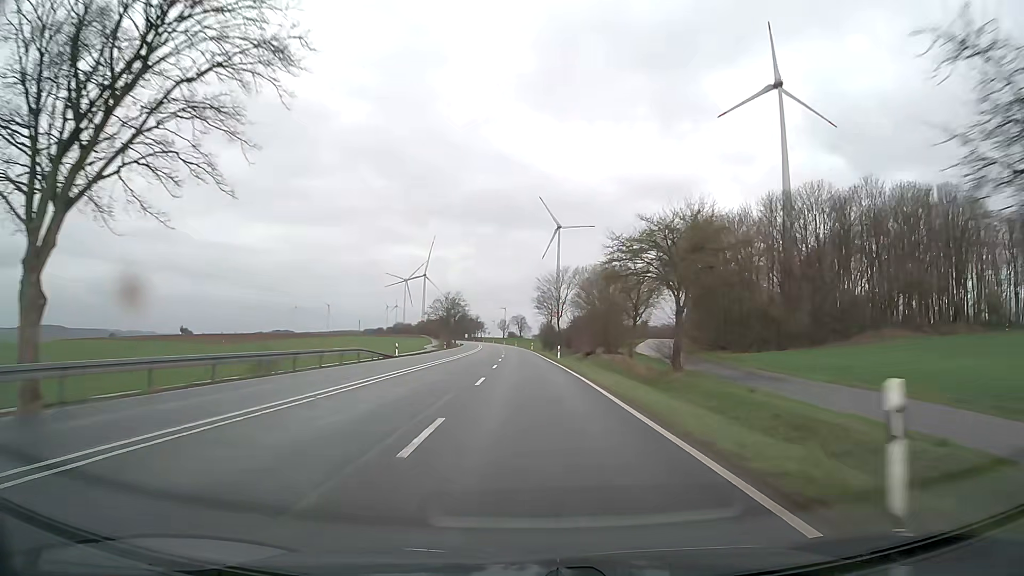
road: primary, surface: asphalt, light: Day
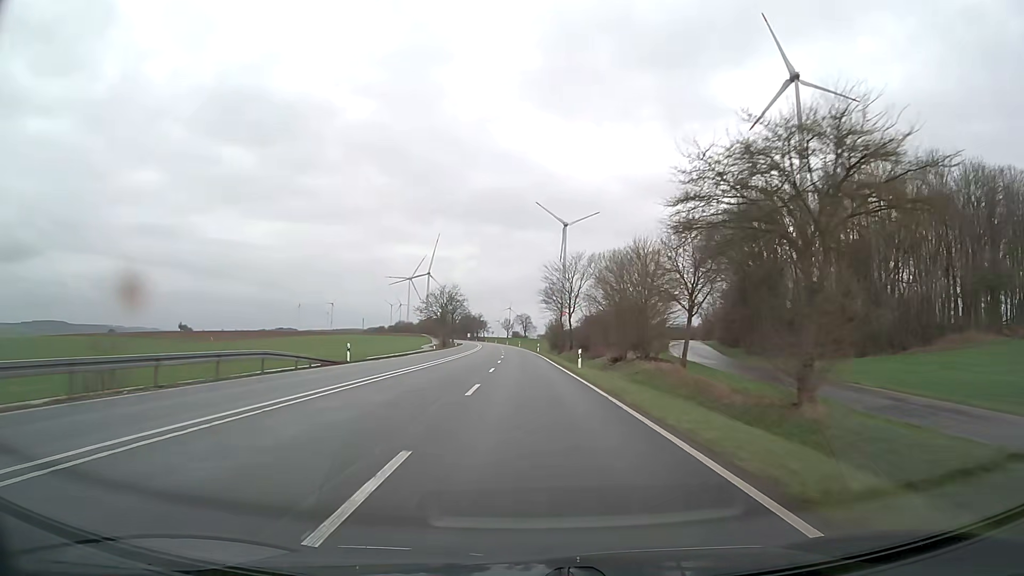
(0.0, +15.8) m; 0°
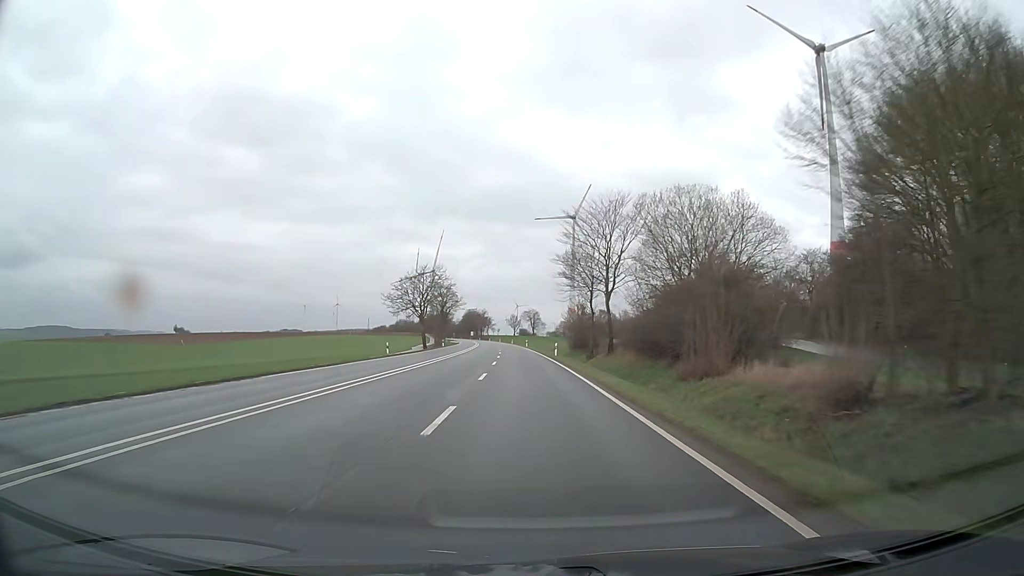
(-0.2, +31.6) m; -1°
(0, +10) (0, +20) (0, +30) (0, +40) (-1, +50) (-1, +60) (-1, +70) (-2, +80) (-2, +90) (-3, +100) m
